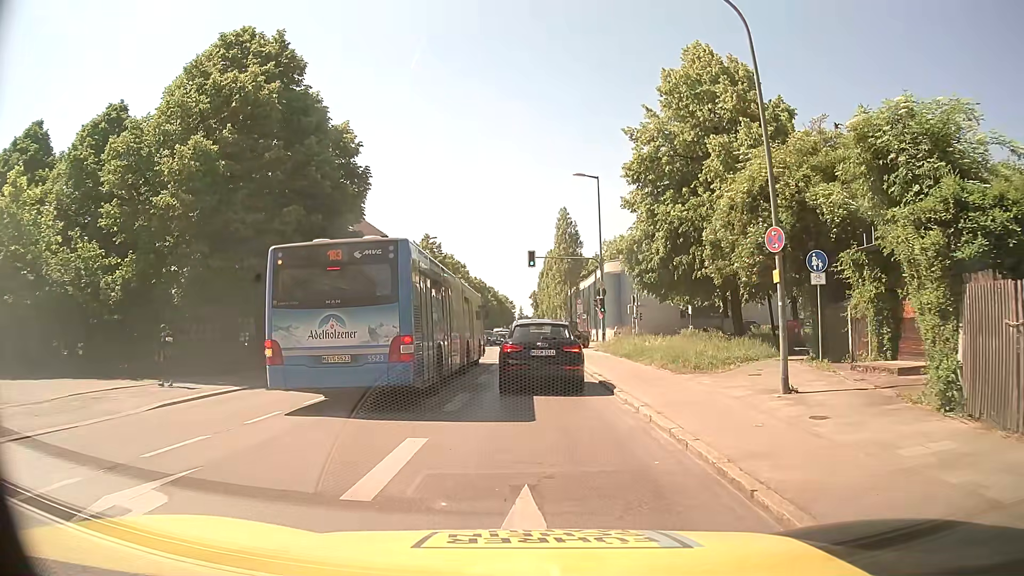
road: secondary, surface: asphalt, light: Day
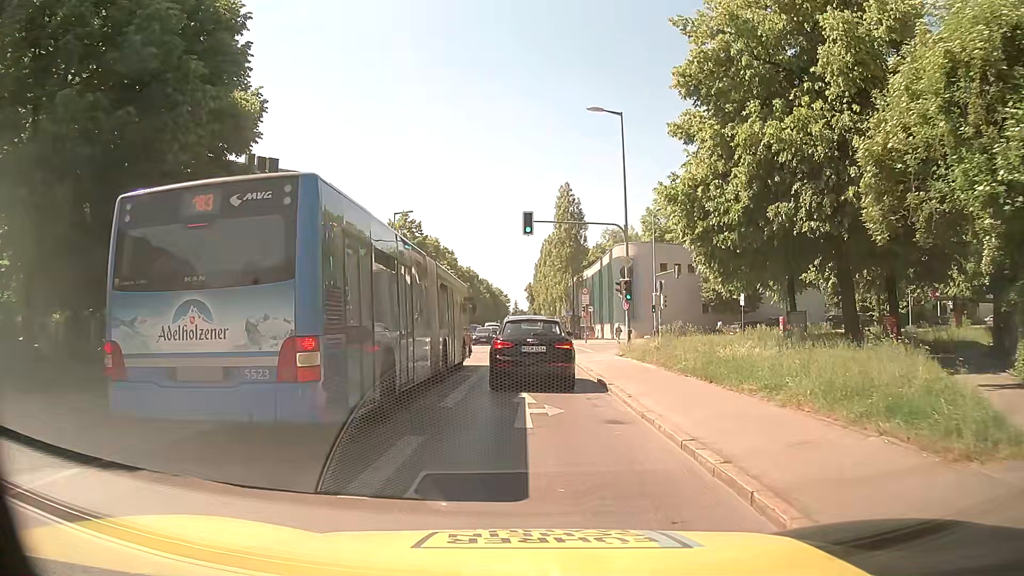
(-0.2, +12.2) m; -1°
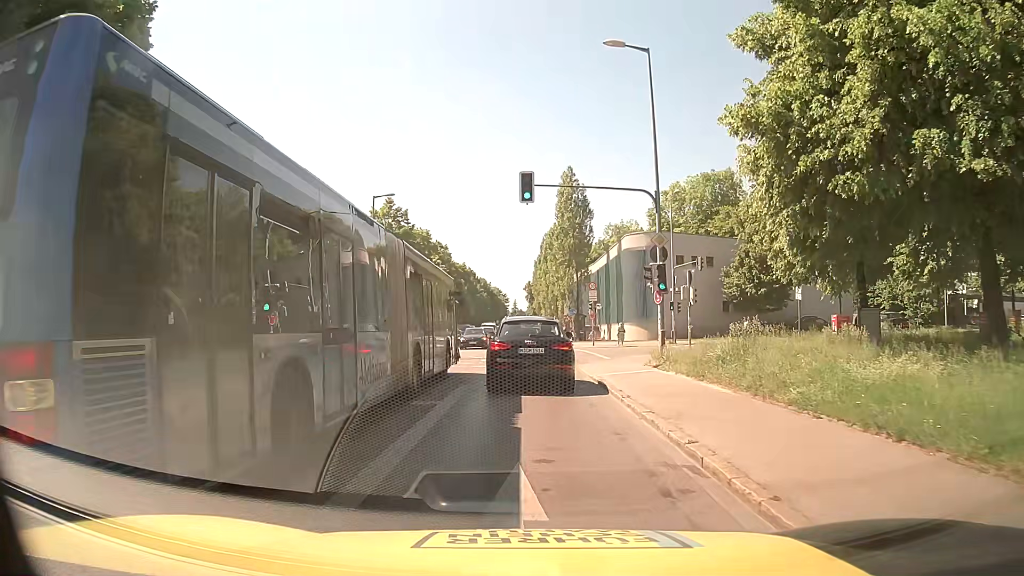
(0.0, +7.3) m; 0°
(0, +10) (0, +20) (-1, +30) (-1, +40) (-1, +50) (-1, +60) (-2, +70) (-2, +80) (-2, +90) (-3, +100) m
